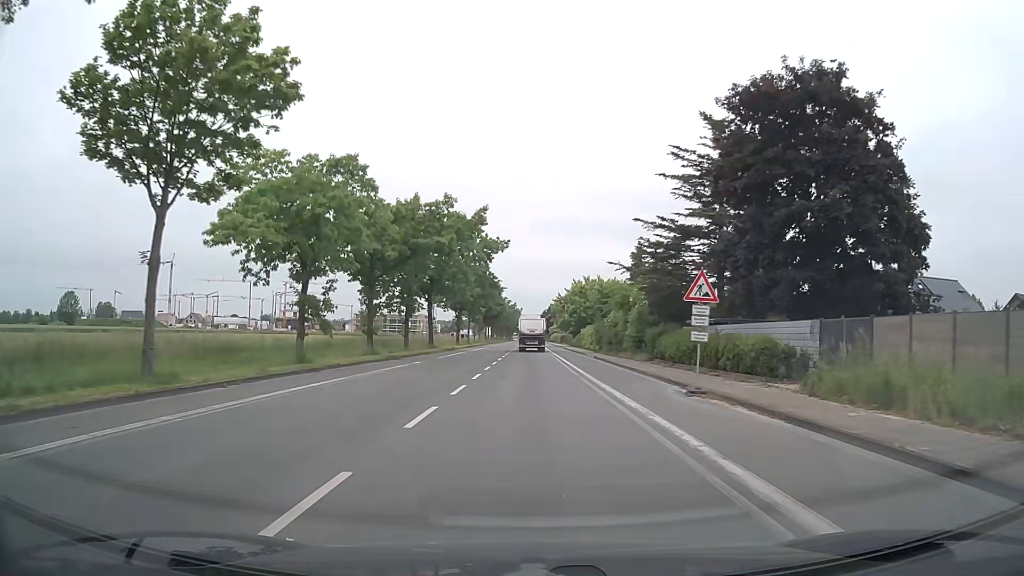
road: secondary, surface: asphalt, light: Day
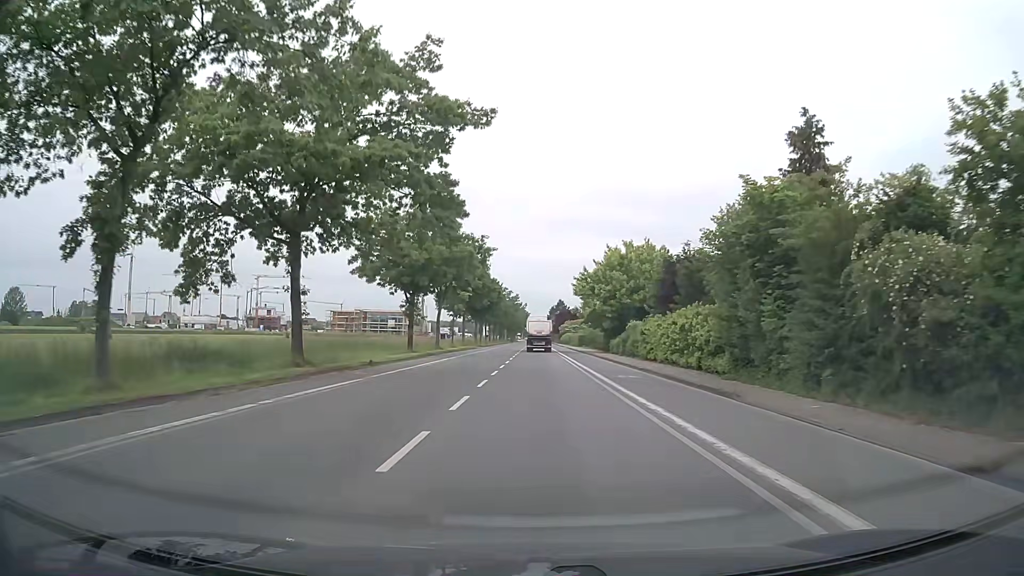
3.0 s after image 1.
(0.0, +39.0) m; 0°
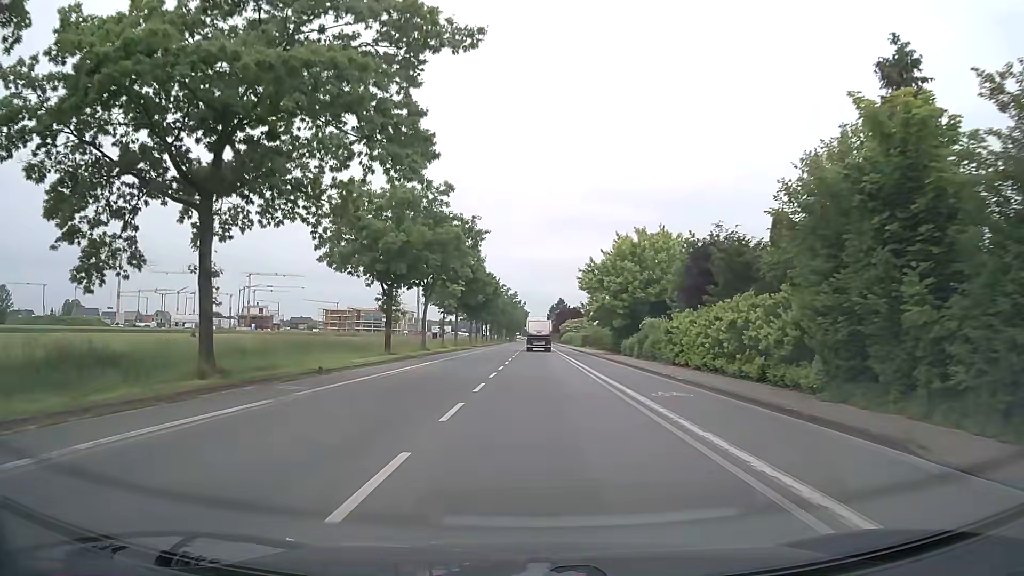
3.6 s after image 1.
(0.0, +7.8) m; +1°
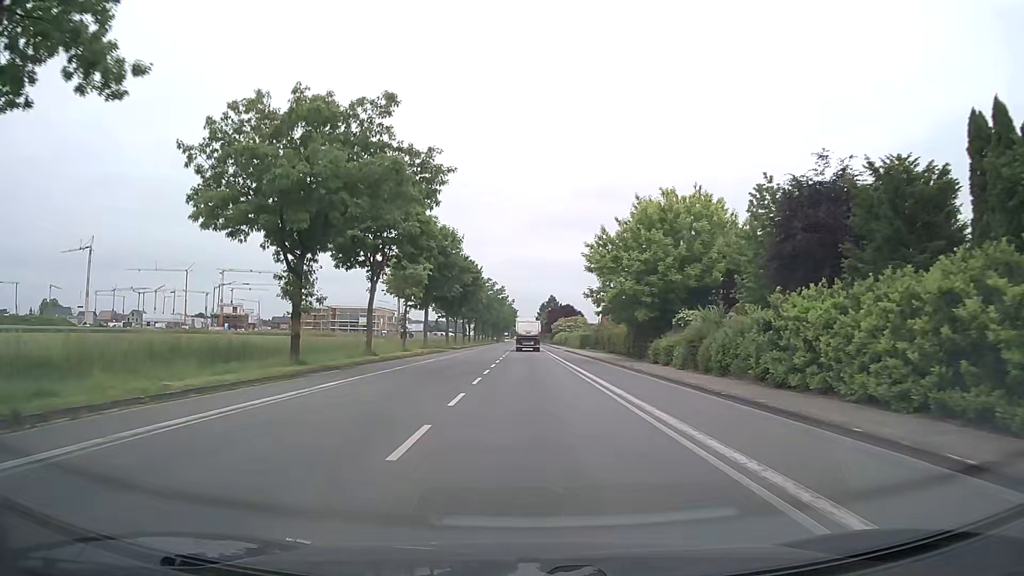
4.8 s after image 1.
(-0.1, +15.6) m; 0°
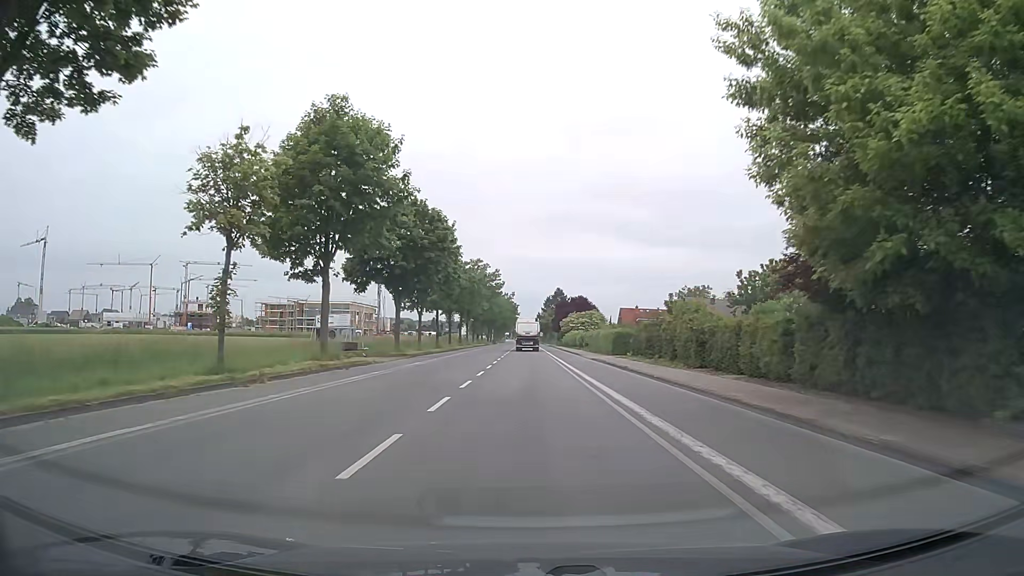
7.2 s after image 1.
(+0.2, +31.1) m; 0°
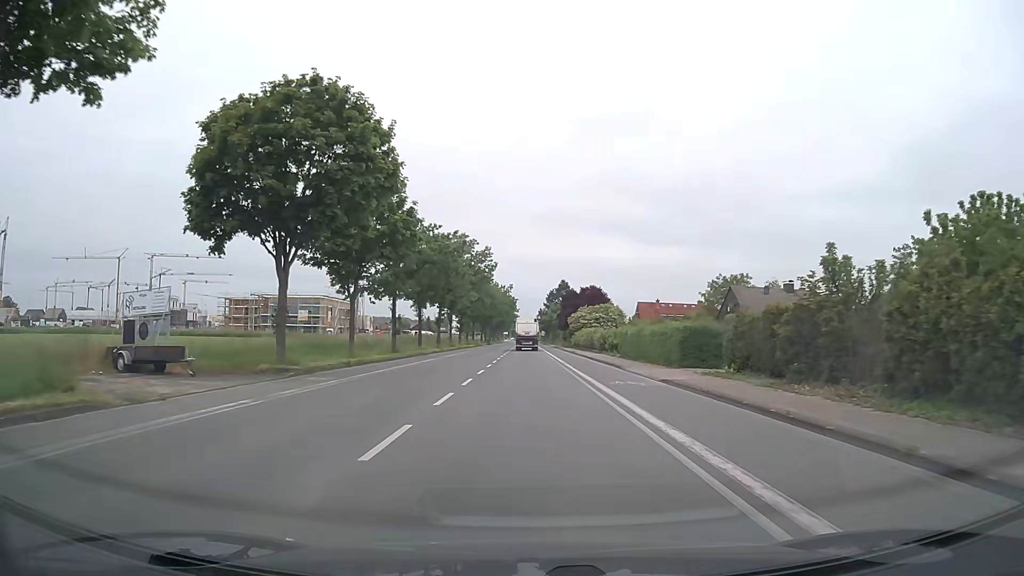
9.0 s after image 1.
(+0.1, +23.3) m; 0°
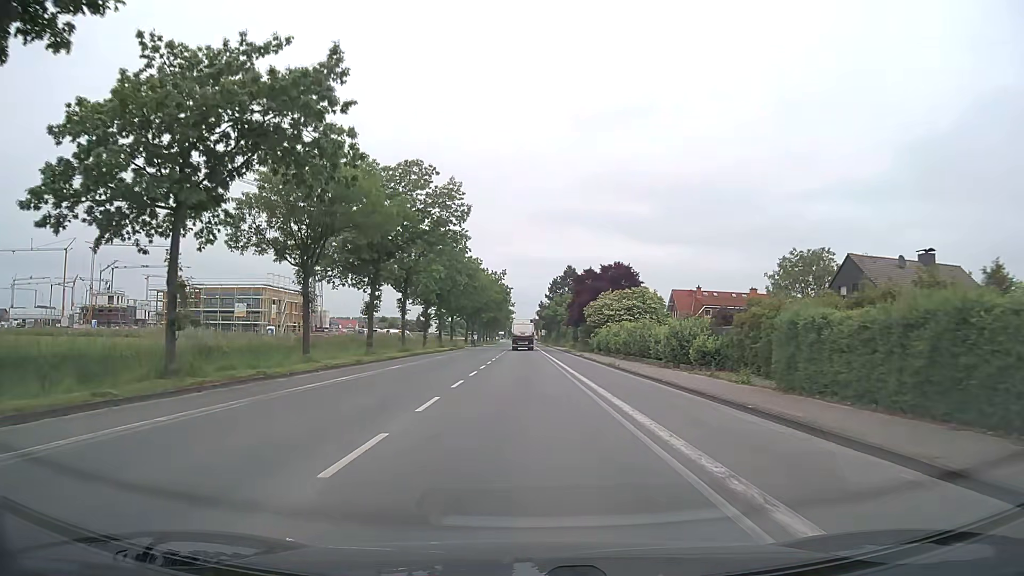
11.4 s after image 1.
(0.0, +31.0) m; 0°
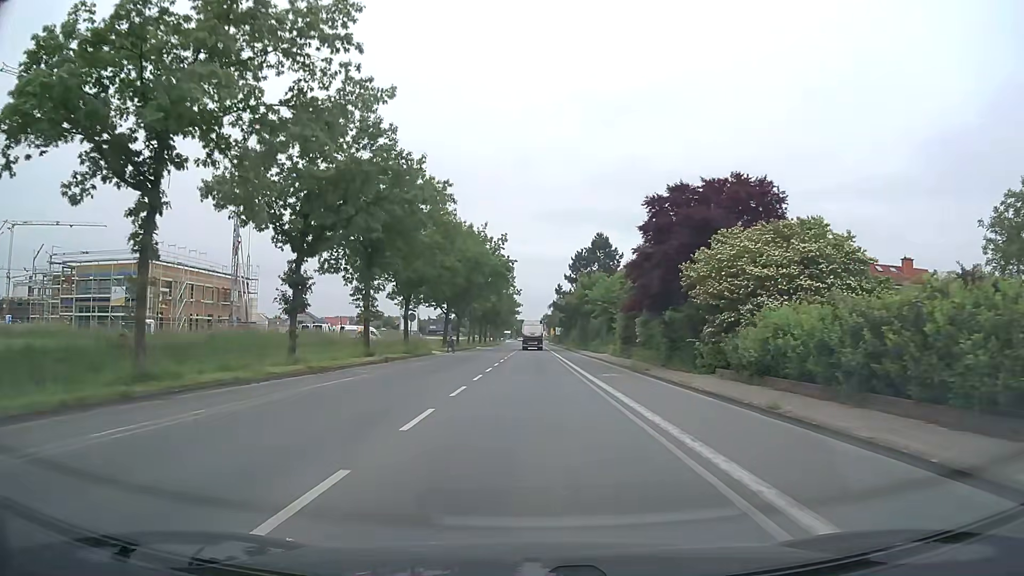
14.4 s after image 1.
(-0.1, +38.8) m; -1°
(0, +10) (0, +20) (0, +30) (0, +40) (+1, +50) (+1, +60) (+1, +70) (+1, +80) (+1, +90) (+1, +100) m
